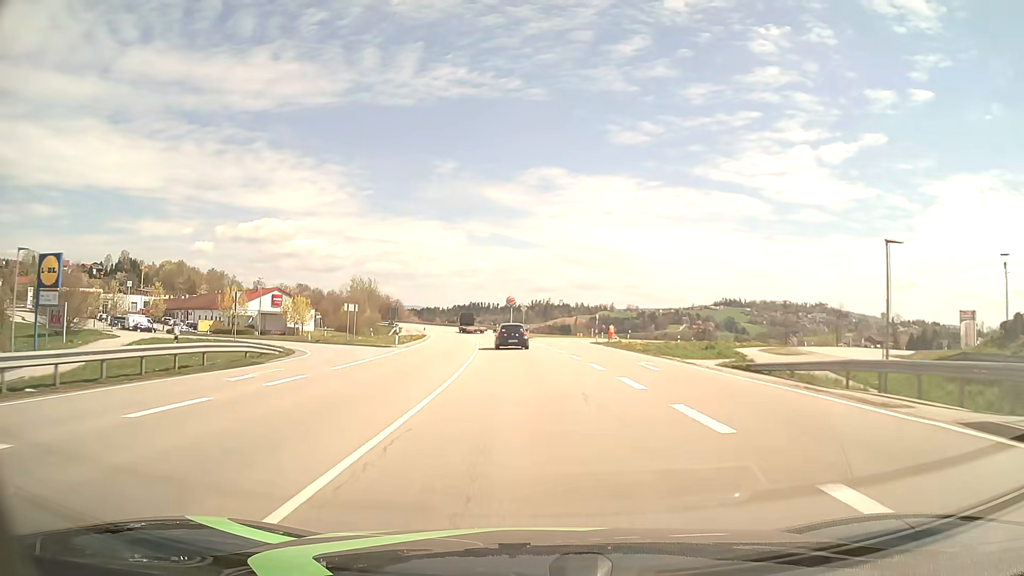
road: primary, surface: asphalt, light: Day
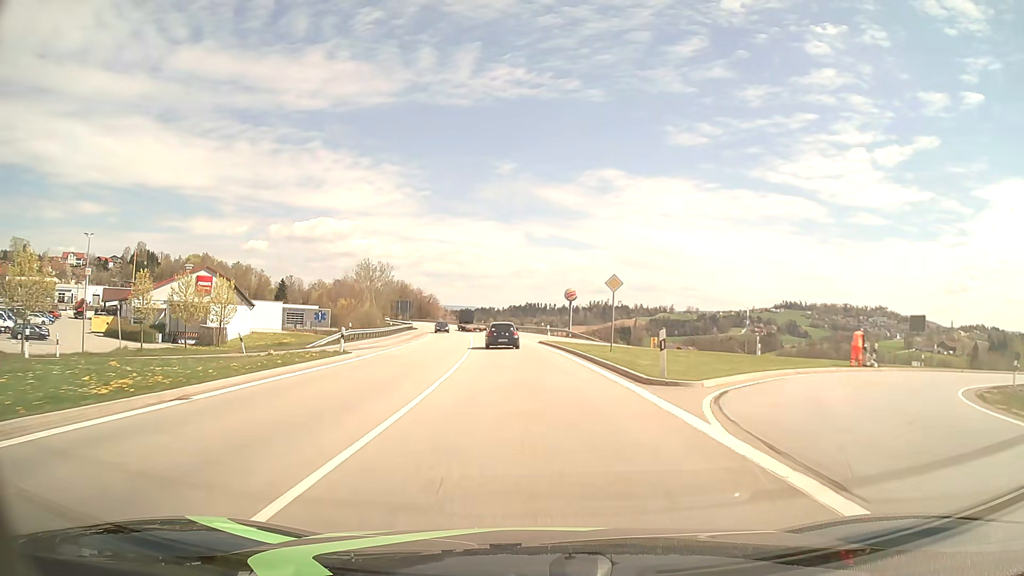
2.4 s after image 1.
(-1.9, +47.7) m; -5°
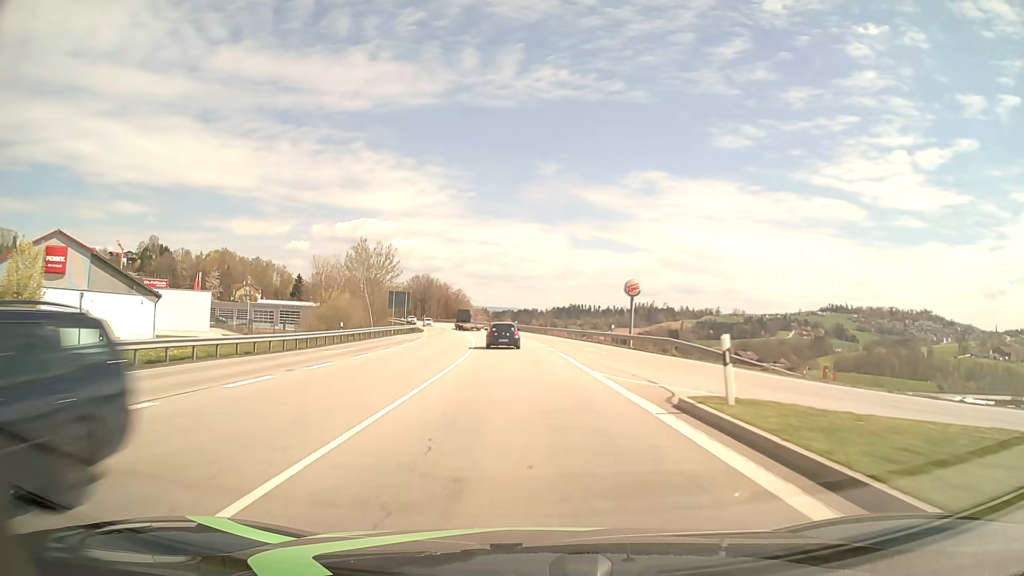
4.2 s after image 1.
(-1.1, +35.3) m; -4°
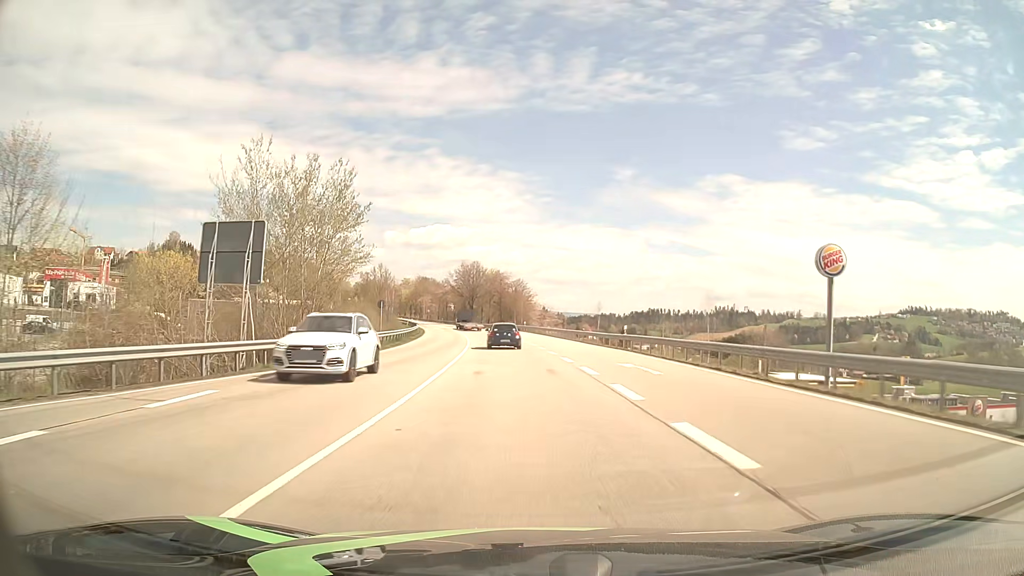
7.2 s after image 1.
(-3.1, +58.1) m; -6°
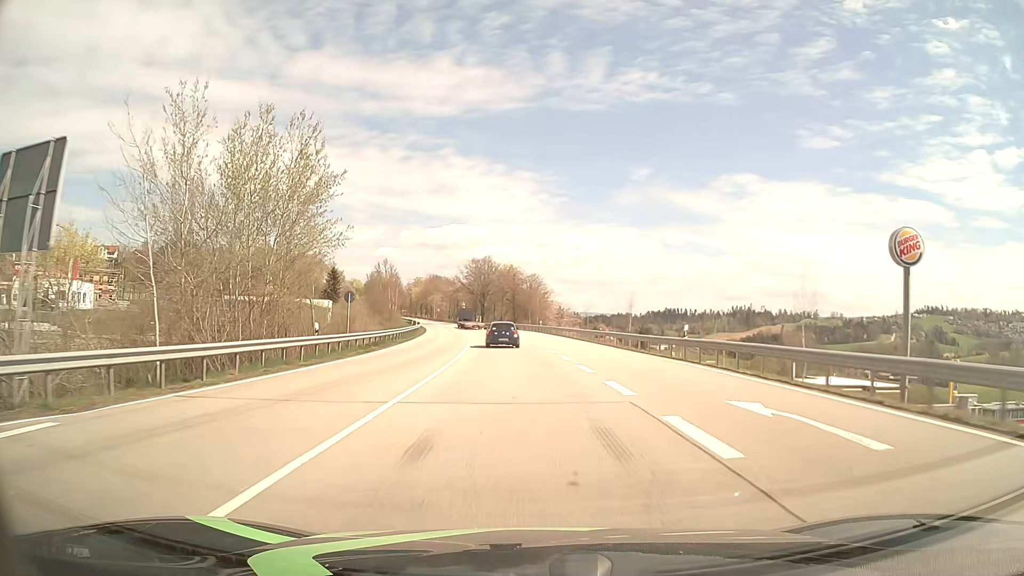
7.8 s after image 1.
(-0.1, +11.6) m; -2°
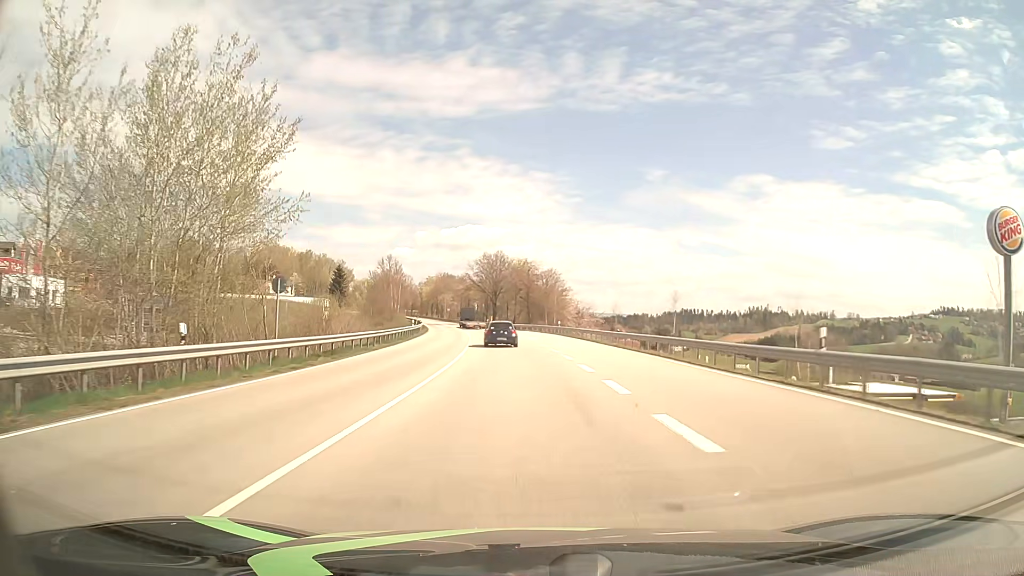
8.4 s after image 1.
(-0.1, +11.6) m; -1°
